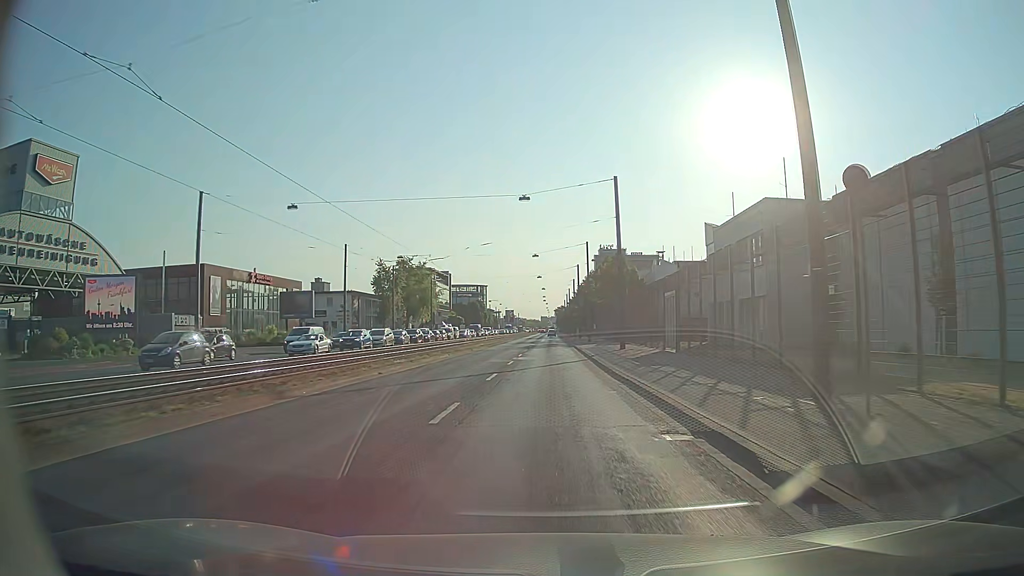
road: primary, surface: asphalt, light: Day
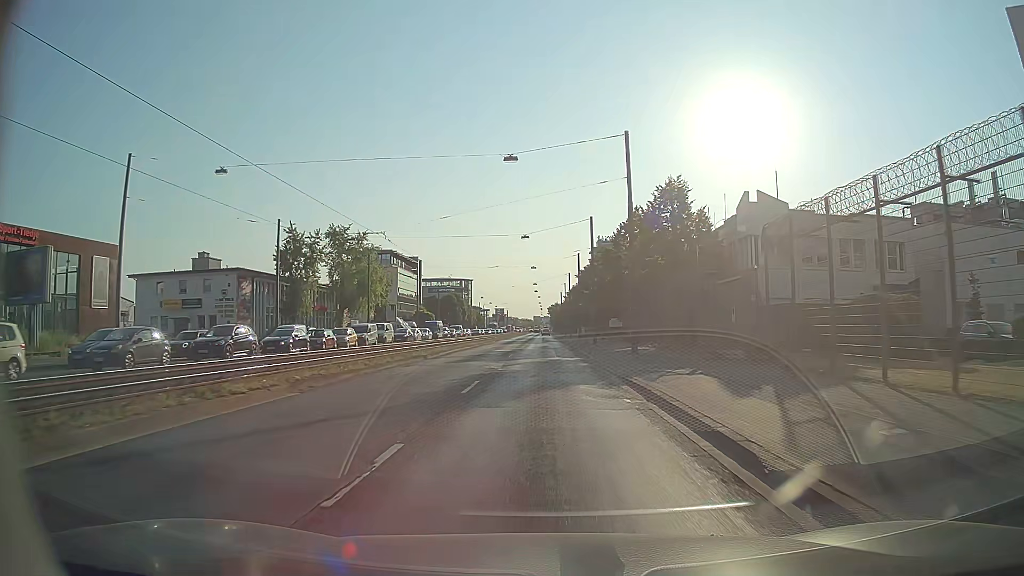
(+0.3, +40.9) m; 0°
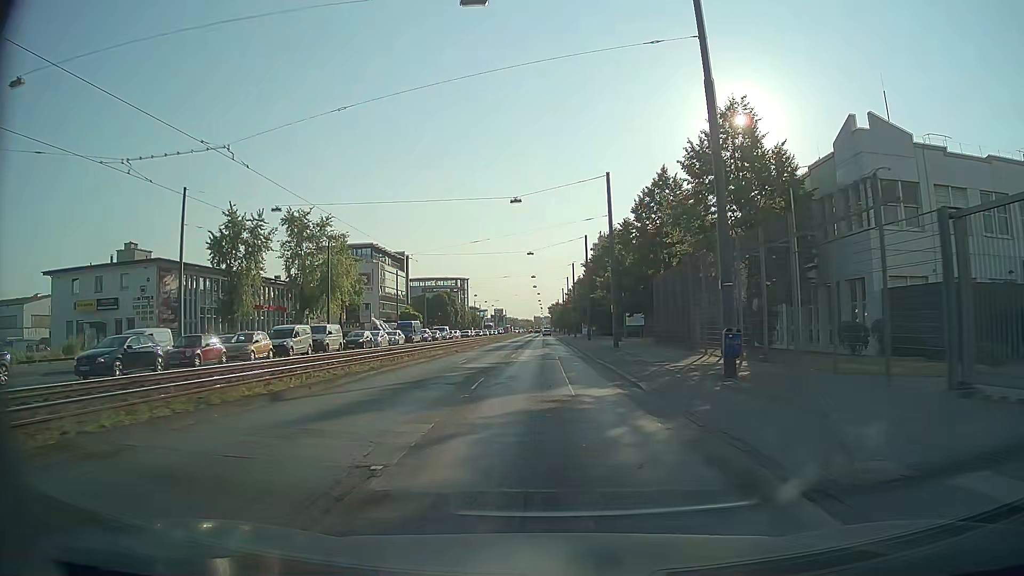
(0.0, +16.4) m; 0°
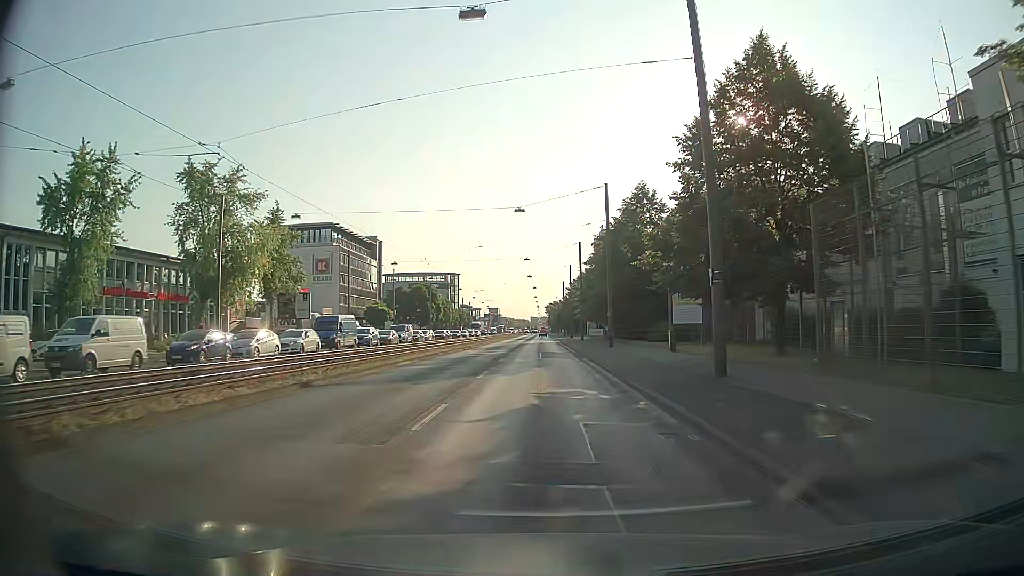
(0.0, +24.6) m; 0°
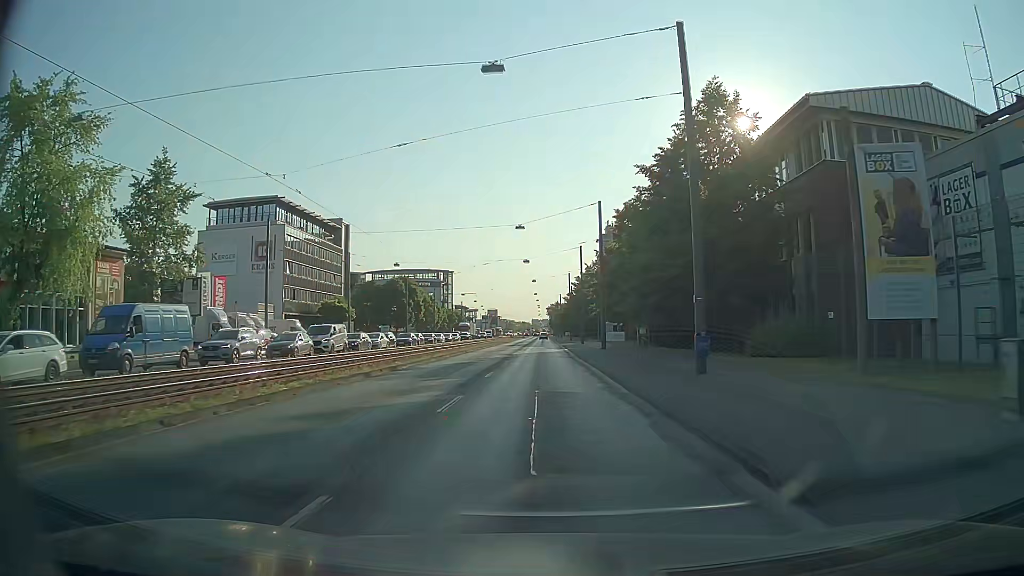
(-0.1, +24.6) m; 0°
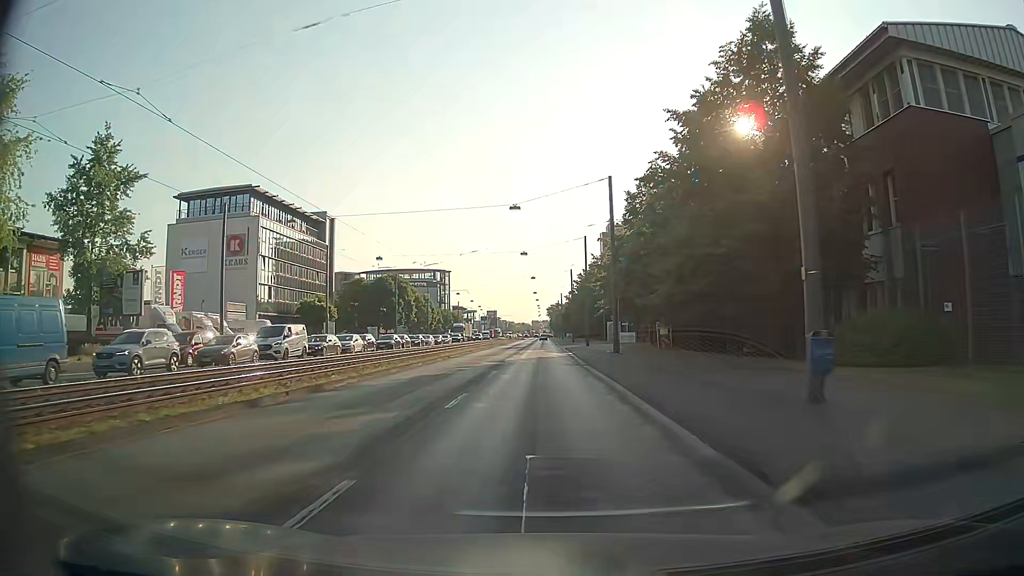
(-0.1, +8.2) m; -1°
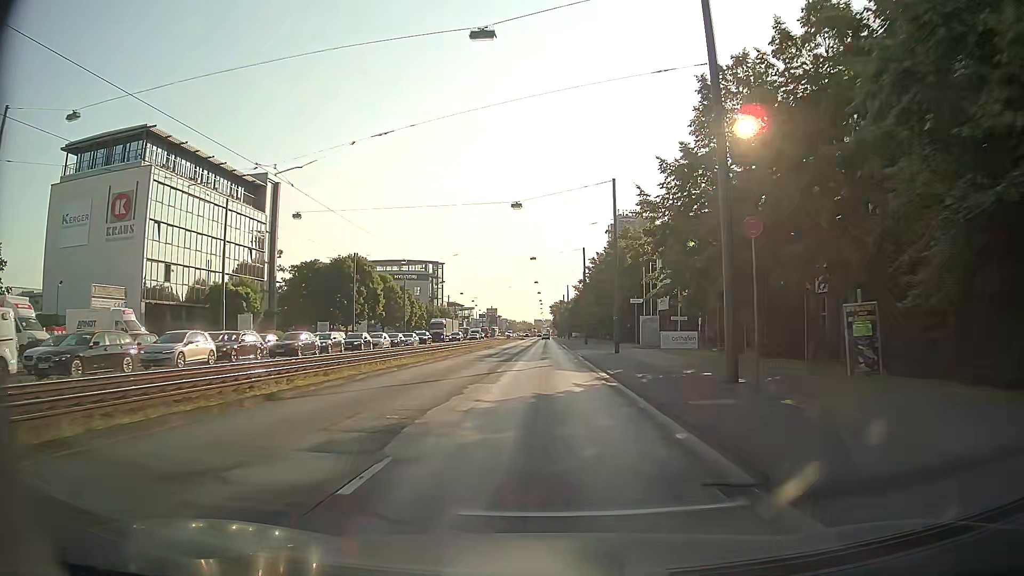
(+0.1, +24.6) m; 0°
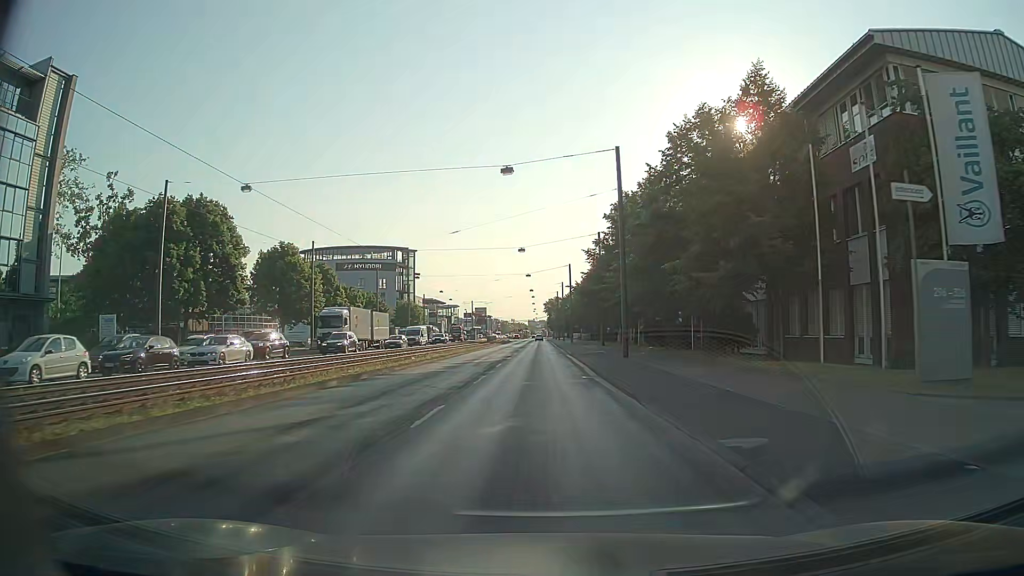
(+0.2, +41.1) m; 0°
(0, +10) (0, +20) (0, +30) (0, +40) (0, +50) (0, +60) (0, +70) (0, +80) (0, +90) (-1, +100) m
